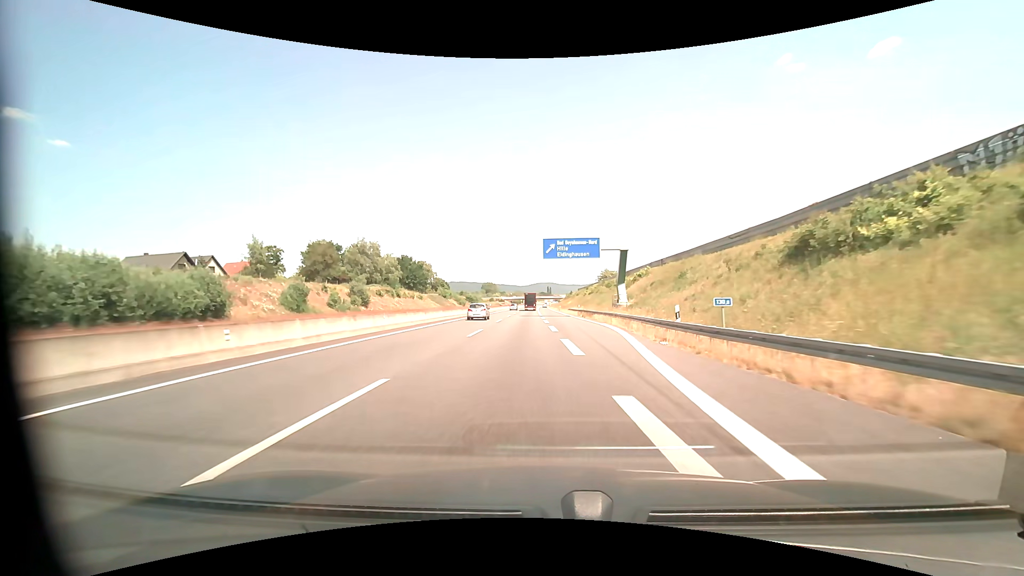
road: motorway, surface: asphalt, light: Day
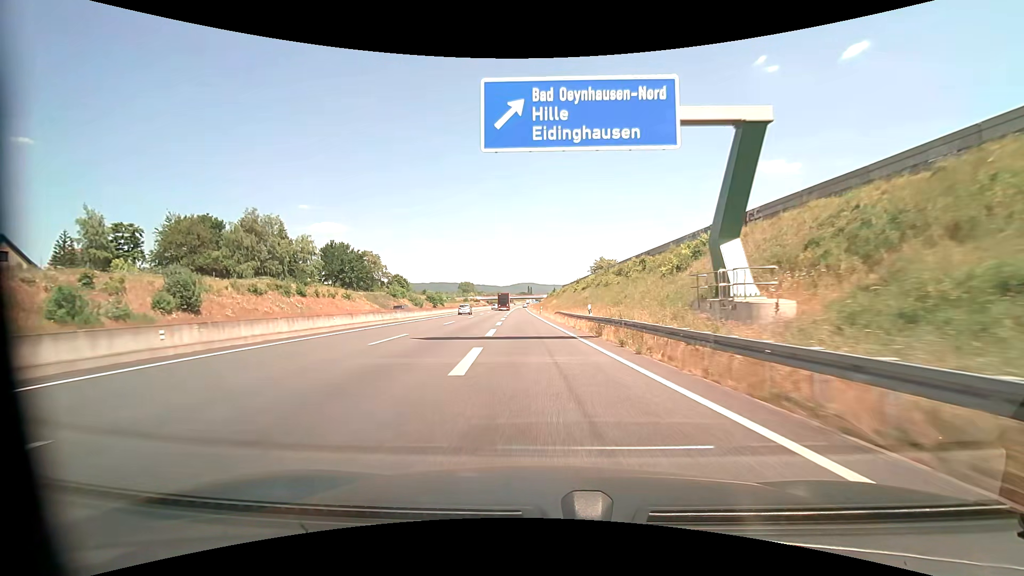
(+1.2, +40.0) m; +2°
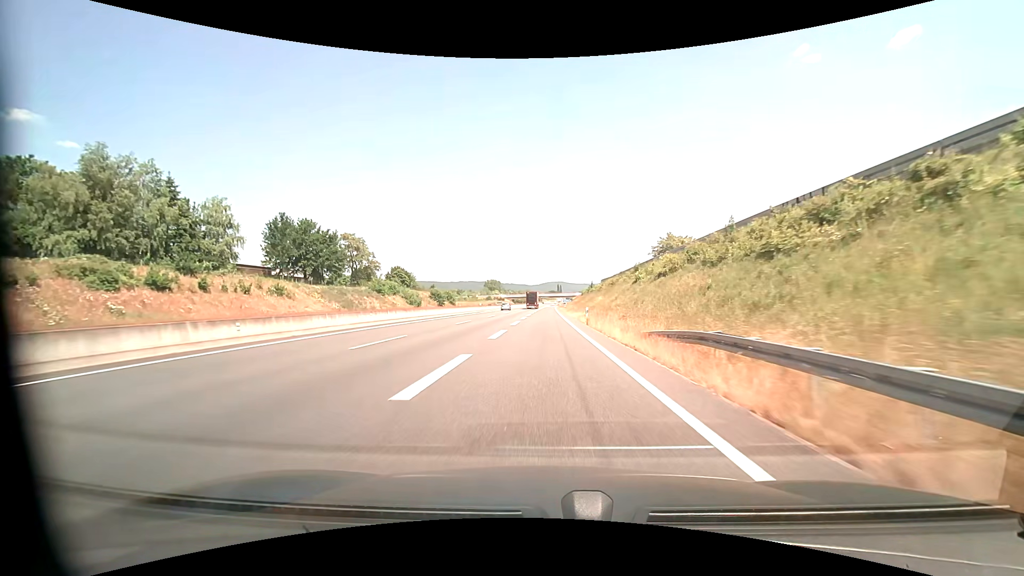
(-1.5, +38.6) m; -4°
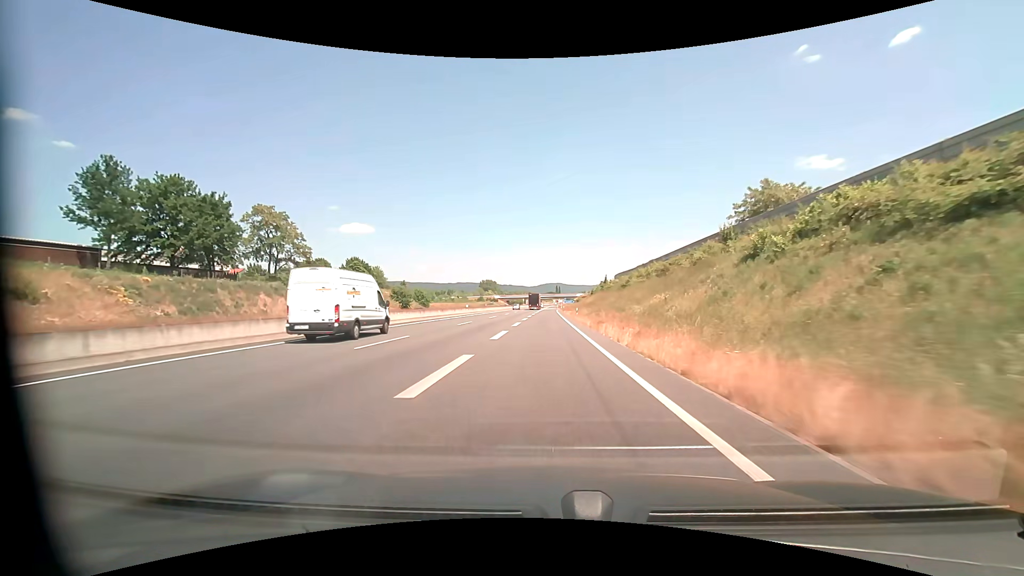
(0.0, +35.8) m; 0°
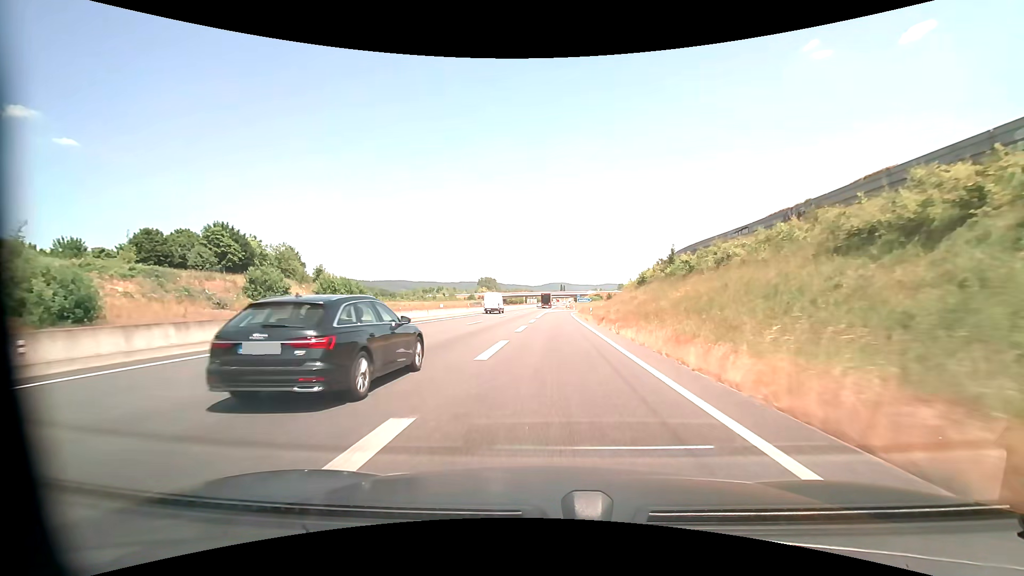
(0.0, +55.5) m; 0°
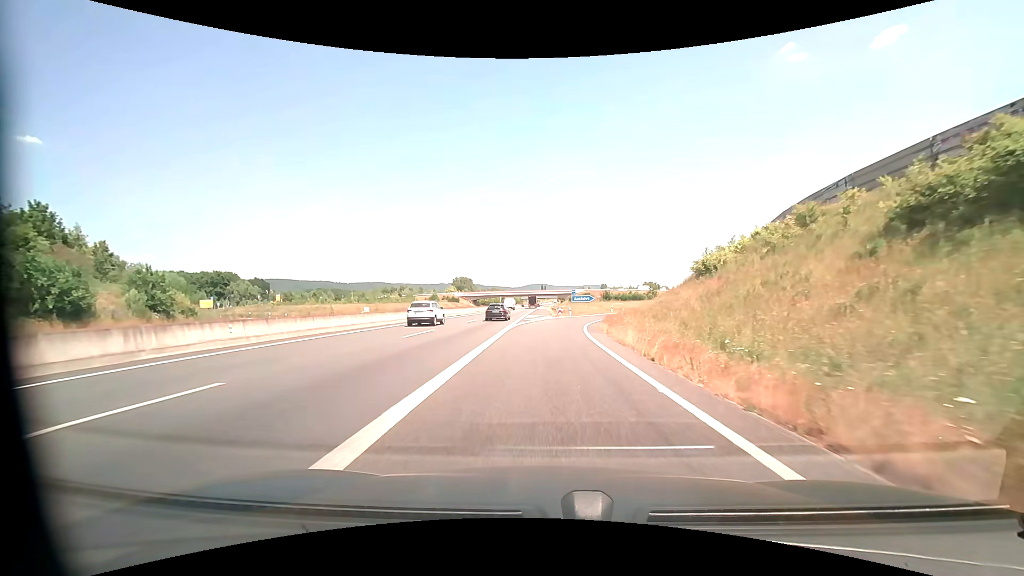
(+0.8, +47.5) m; +2°
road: motorway_link
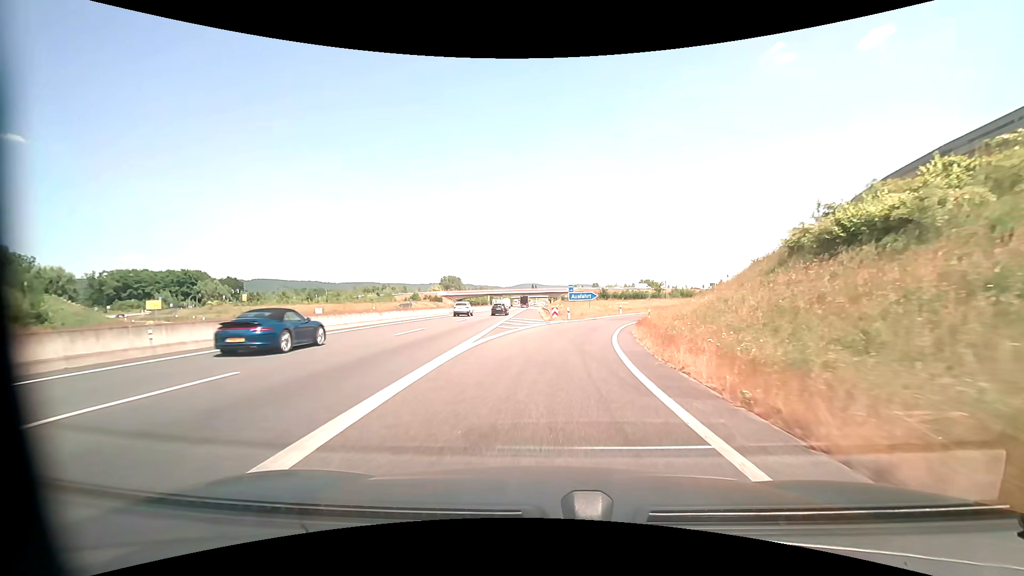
(+0.1, +16.6) m; +1°
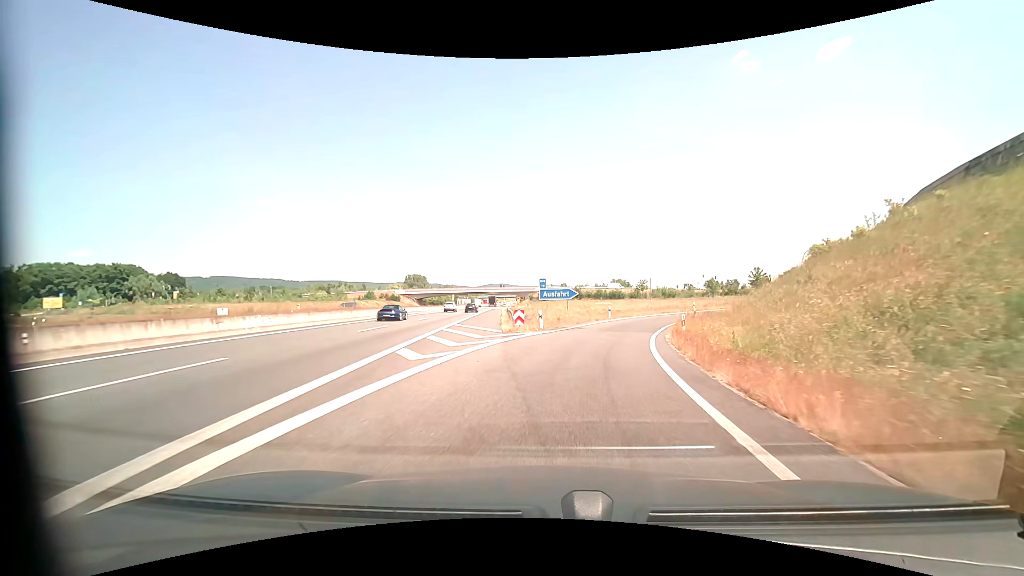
(+0.4, +15.3) m; +4°
(0, +10) (+2, +20) (+4, +30) (+7, +39) (+11, +48) (+16, +57) (+23, +64) (+30, +71) (+38, +78) (+46, +84) m
